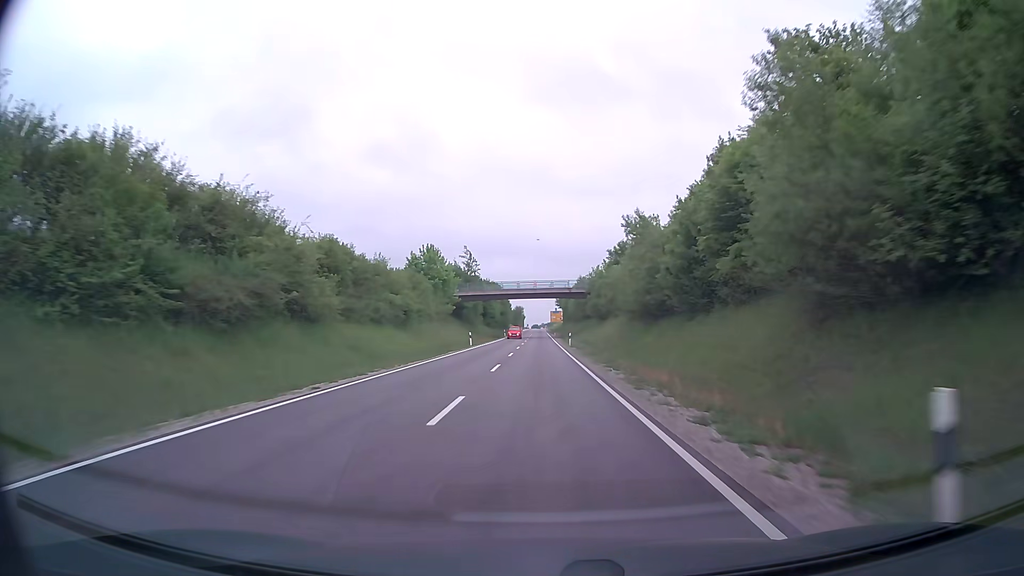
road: secondary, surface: asphalt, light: Day
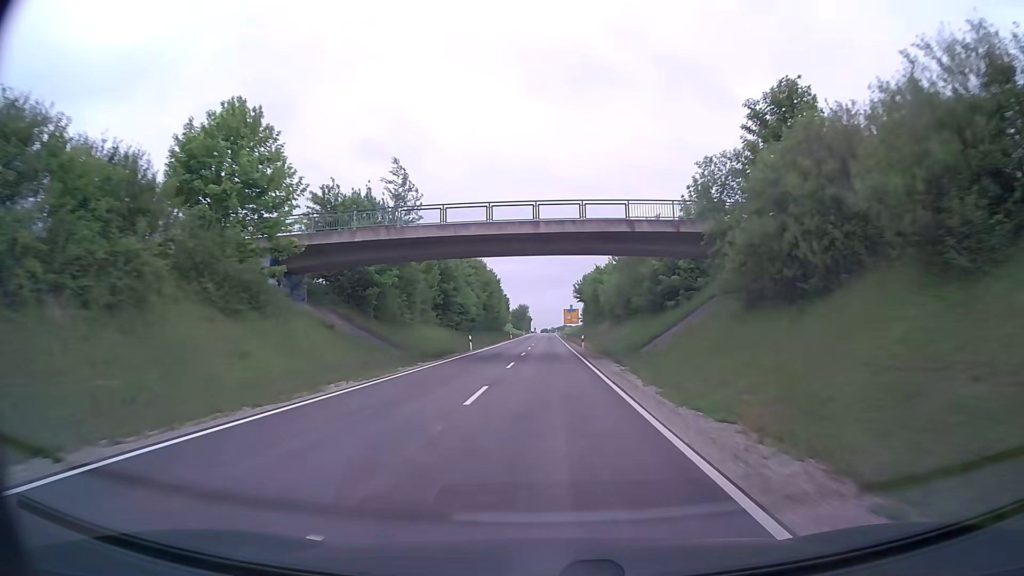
(-0.1, +57.2) m; 0°
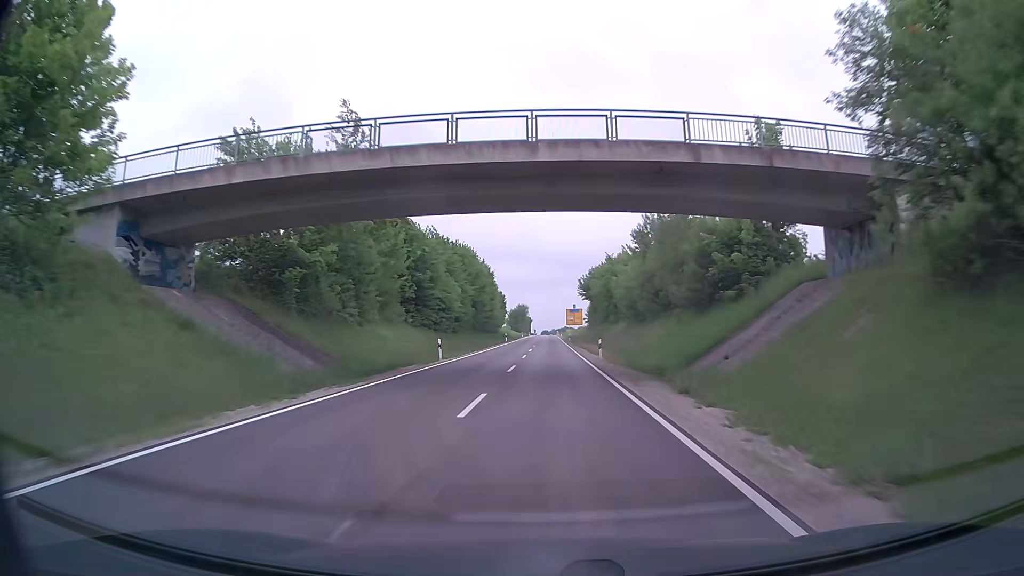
(-0.1, +13.9) m; 0°
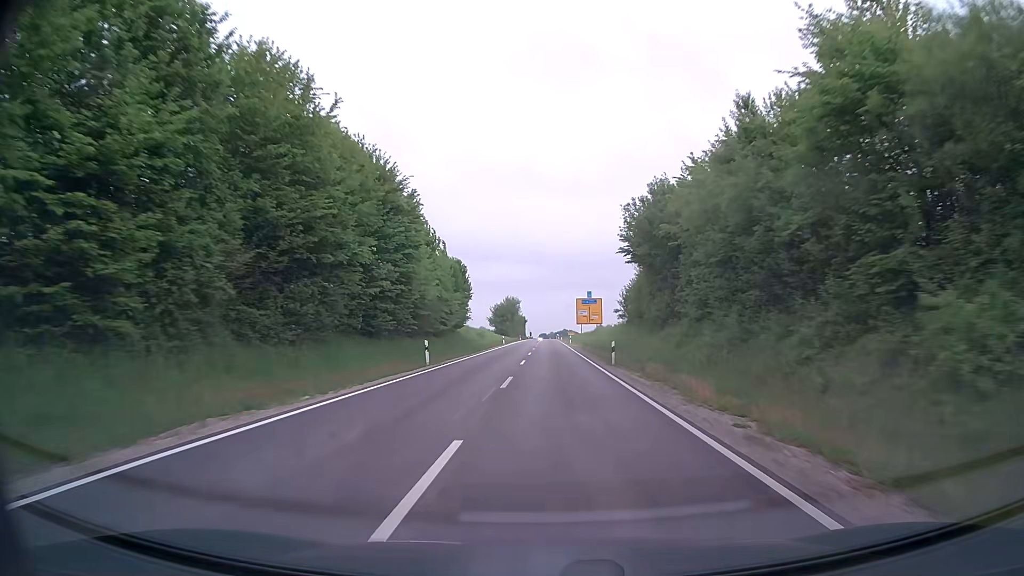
(+0.4, +54.5) m; 0°
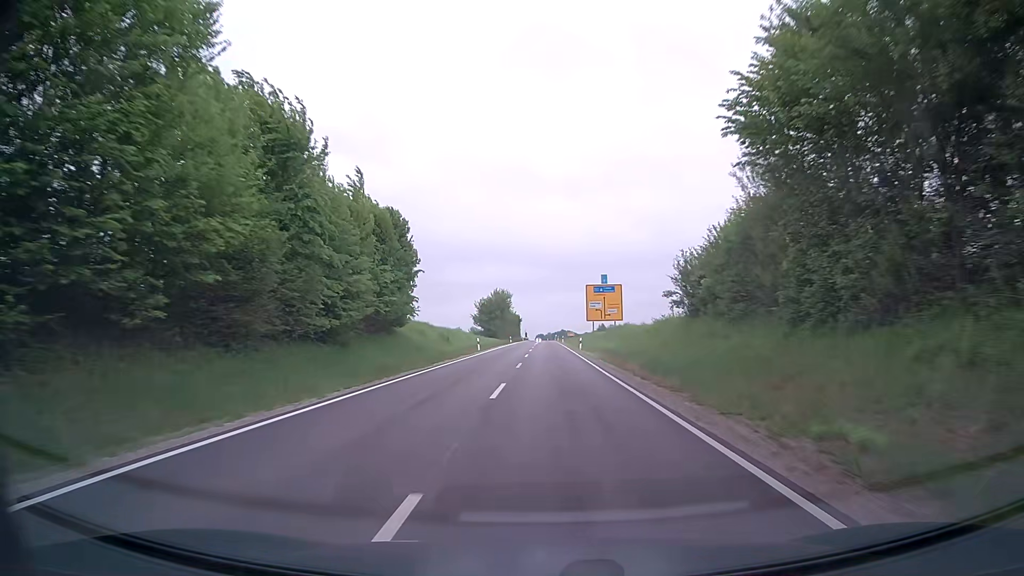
(+0.1, +26.9) m; 0°
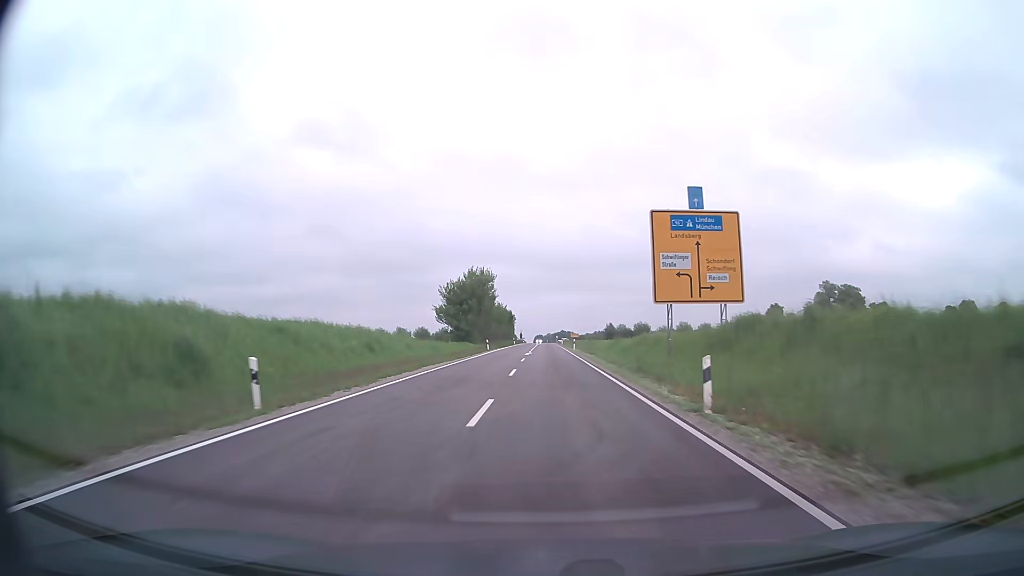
(0.0, +40.1) m; 0°
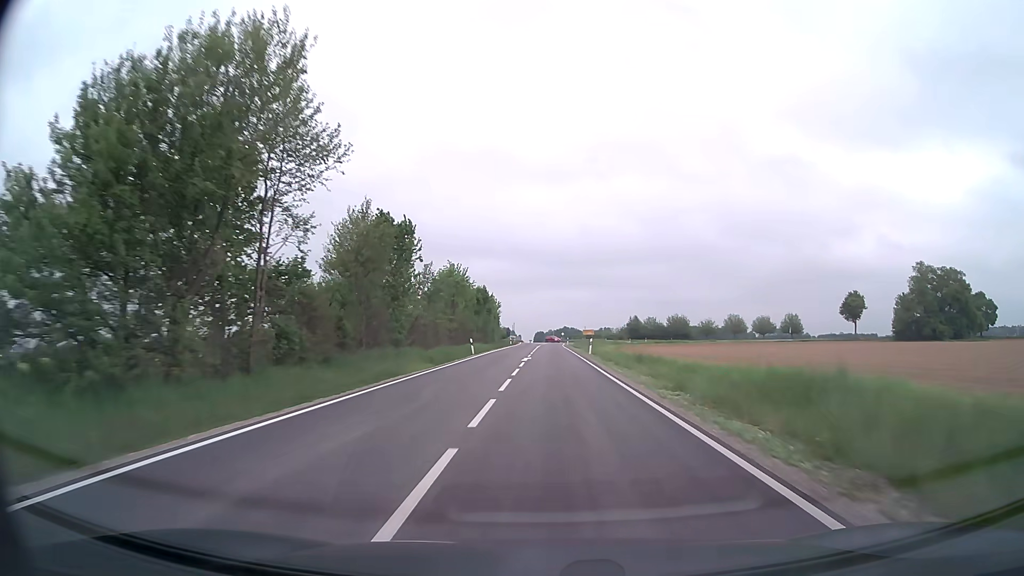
(-0.2, +66.2) m; 0°
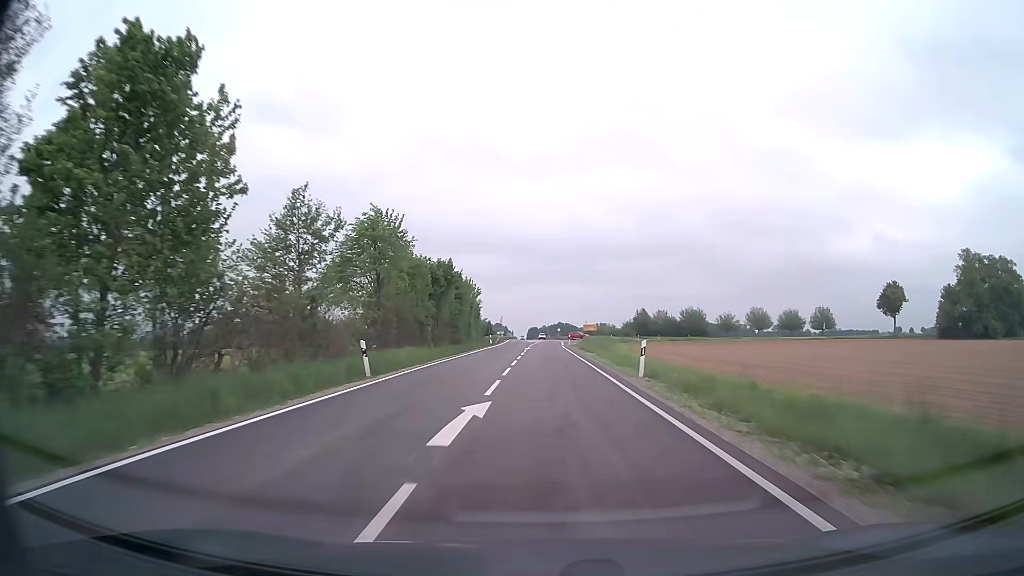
(+0.1, +26.0) m; 0°
(0, +10) (0, +20) (0, +30) (0, +40) (0, +50) (0, +60) (+1, +70) (+1, +80) (+1, +90) (+1, +100) m
